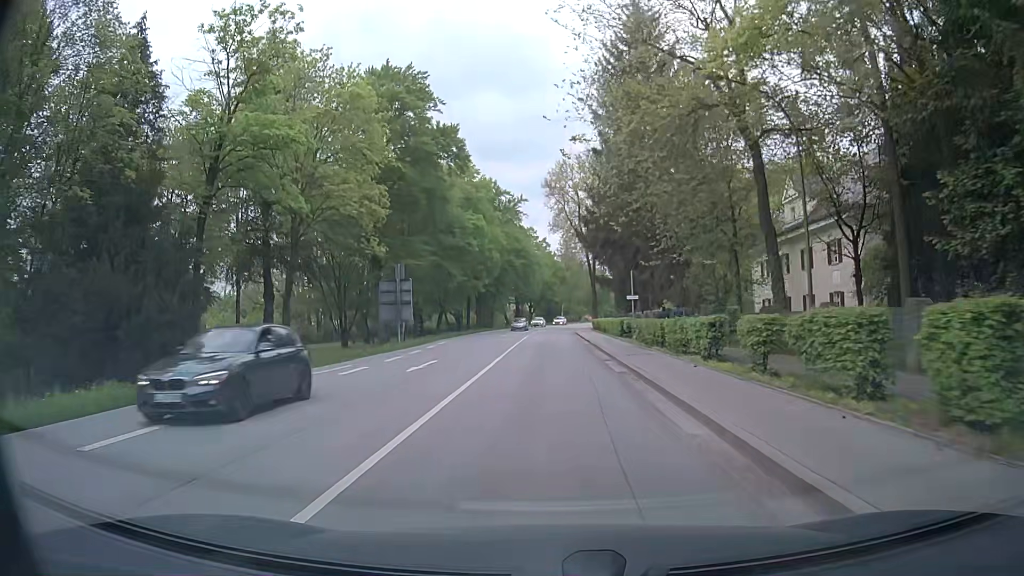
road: secondary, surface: asphalt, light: Day
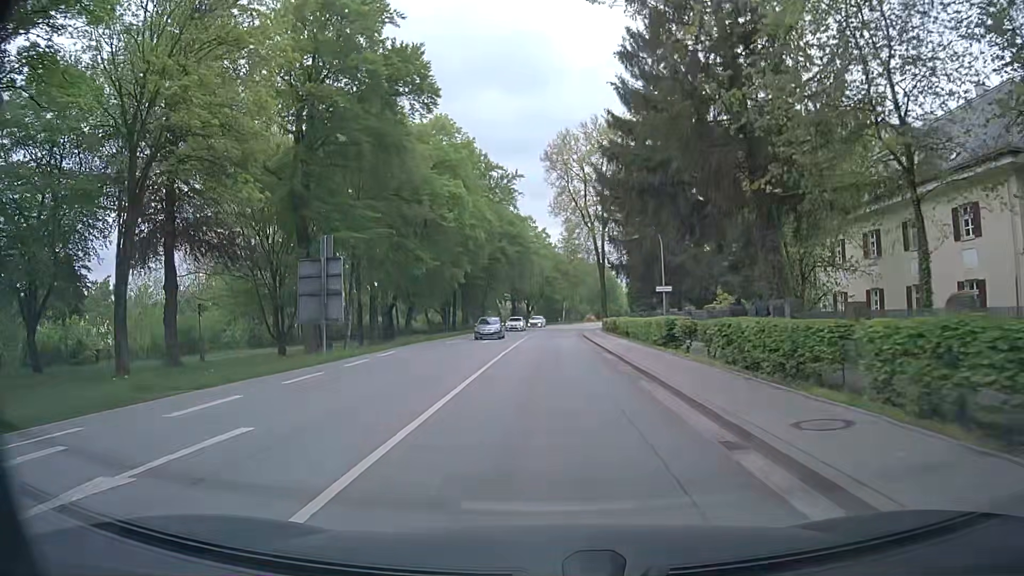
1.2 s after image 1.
(+0.1, +15.1) m; 0°
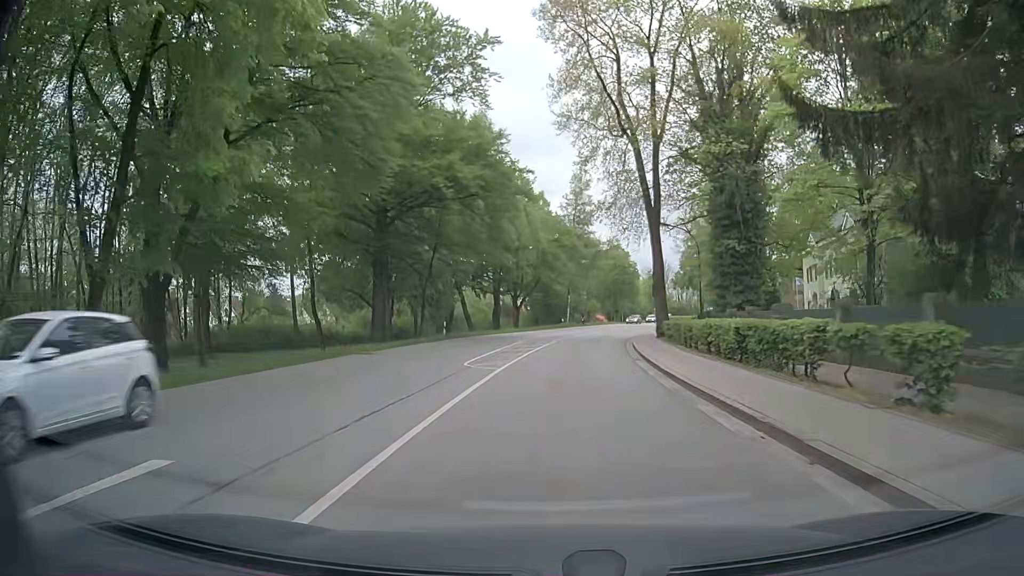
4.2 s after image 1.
(+0.2, +38.4) m; 0°
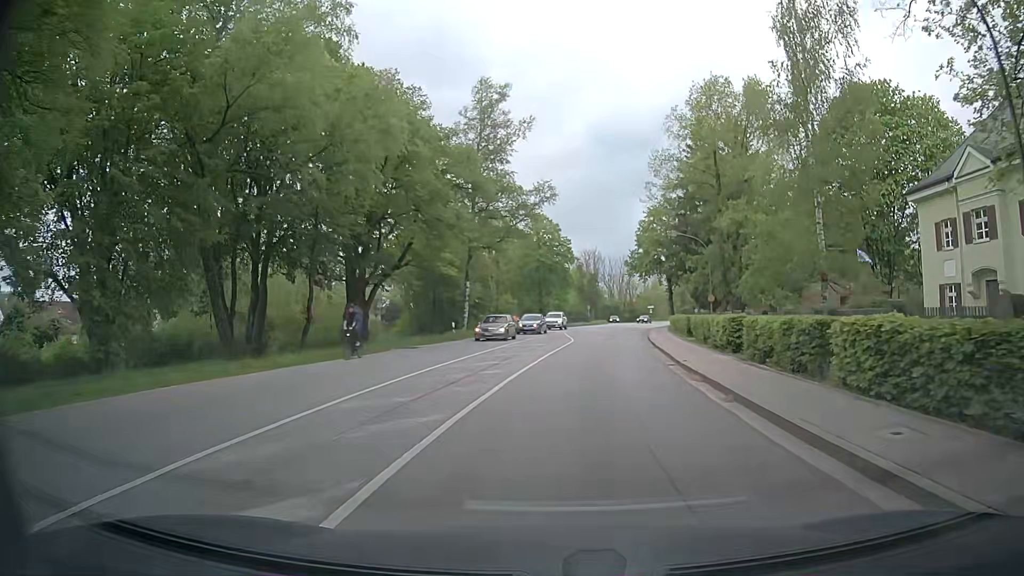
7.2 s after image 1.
(+1.6, +36.1) m; +8°
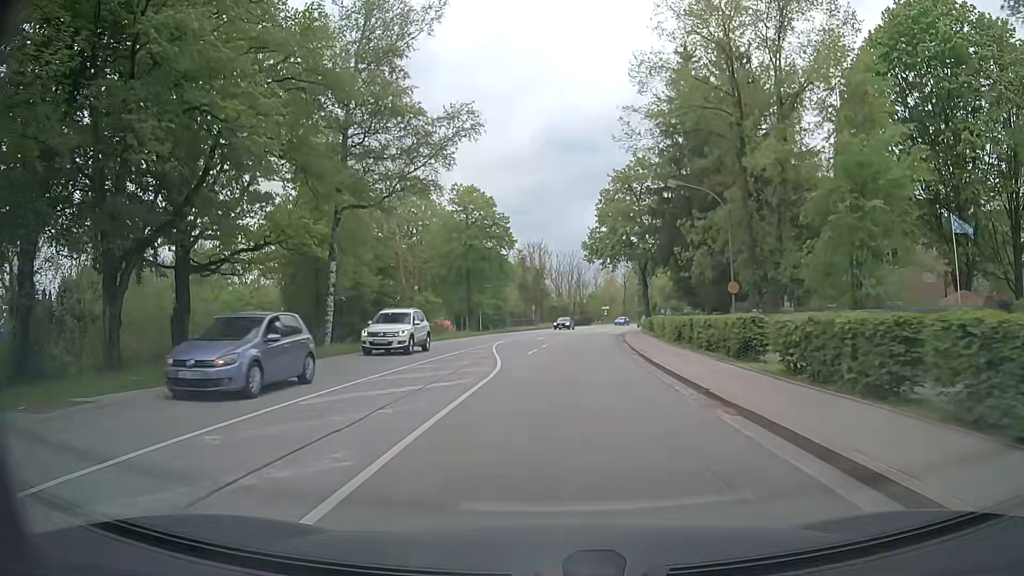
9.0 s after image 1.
(+1.1, +19.5) m; +5°
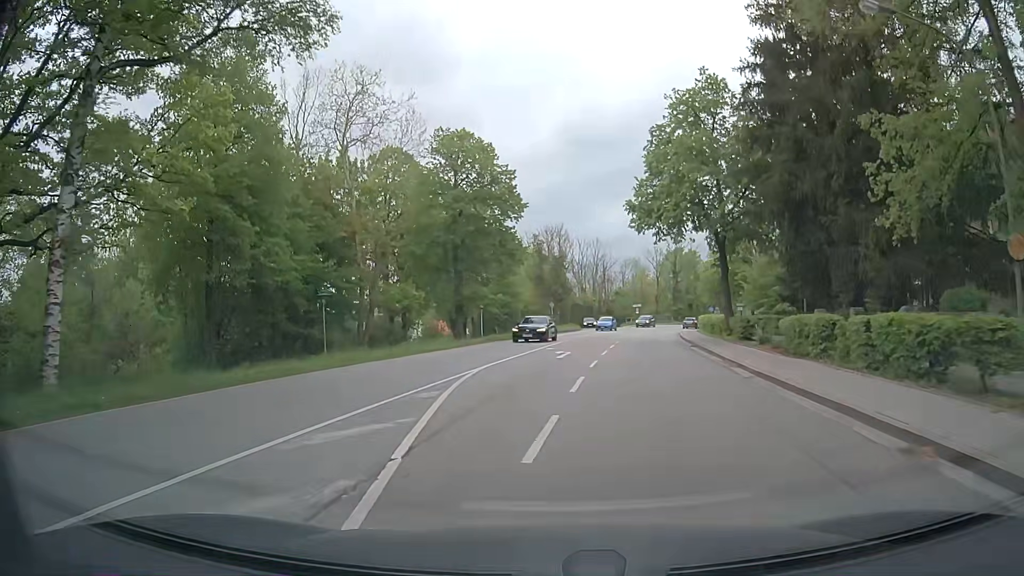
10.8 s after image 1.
(-0.2, +19.0) m; -1°
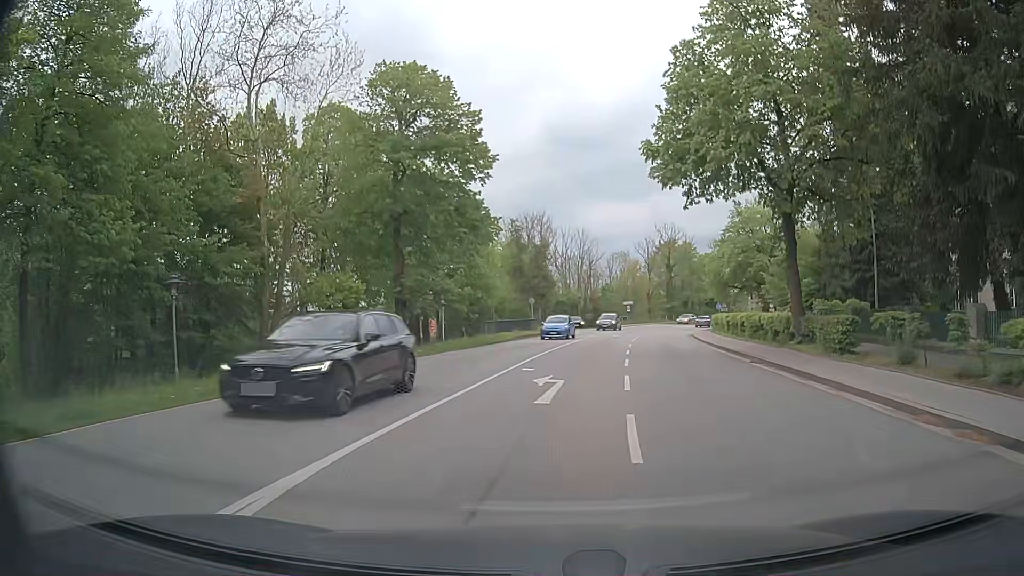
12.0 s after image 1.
(+0.1, +11.9) m; +2°
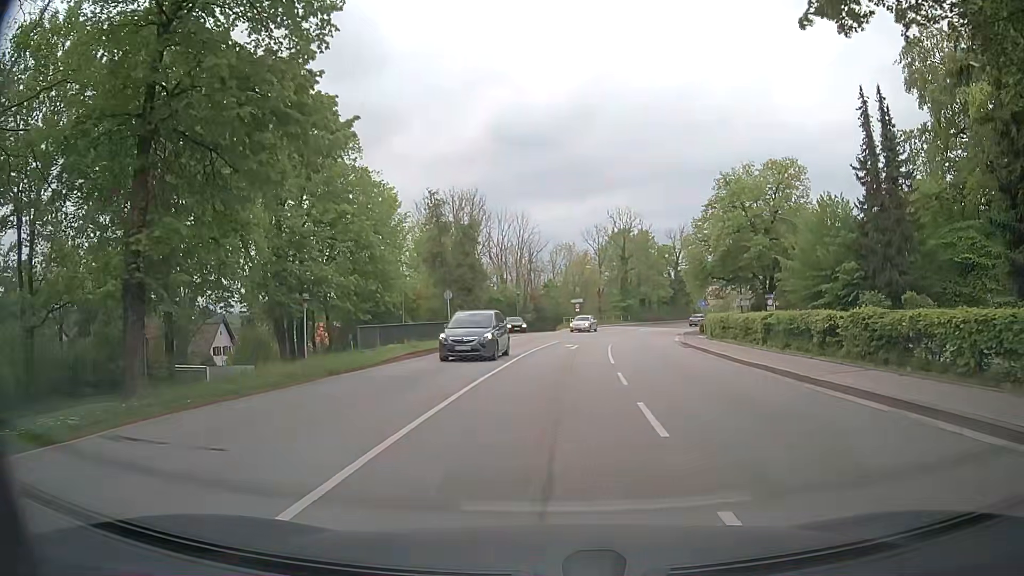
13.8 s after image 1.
(+0.6, +16.6) m; +6°
